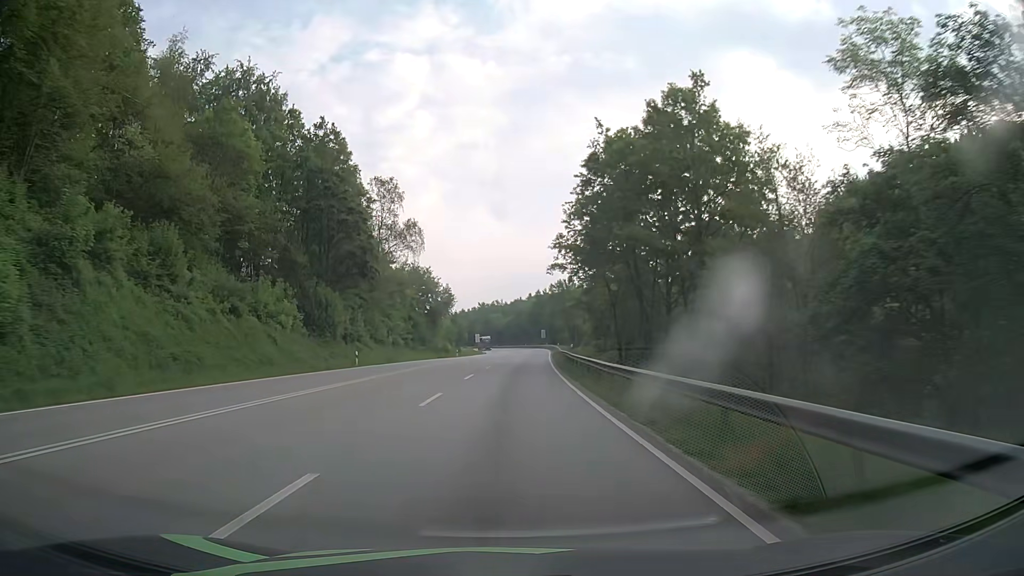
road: primary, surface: asphalt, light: Day
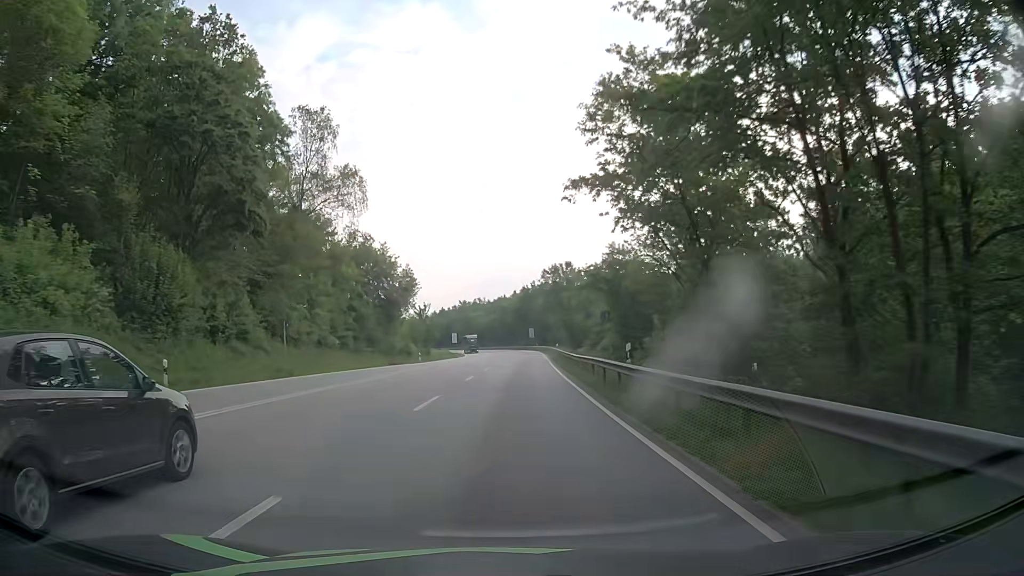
(+0.3, +24.9) m; +1°
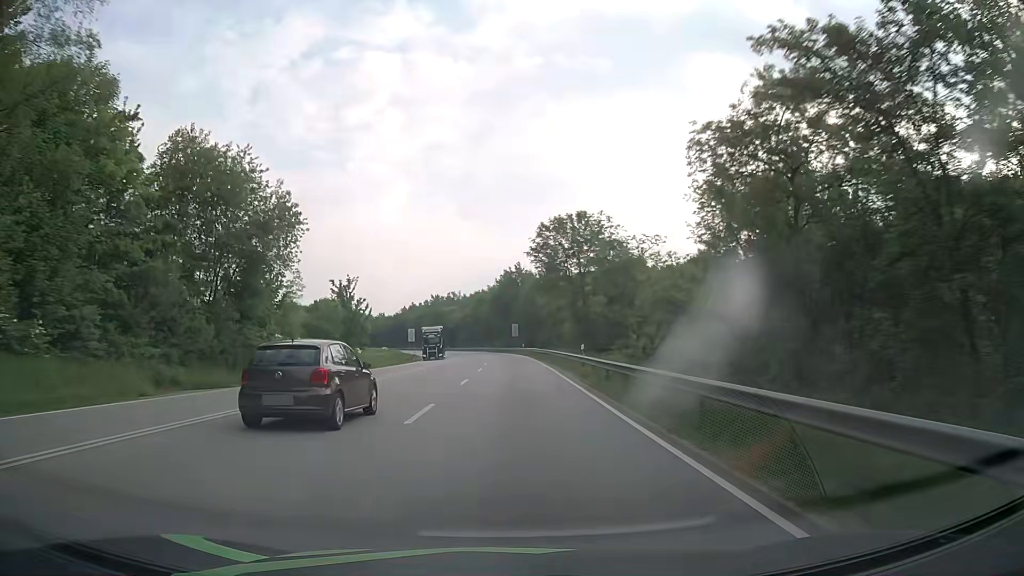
(+0.6, +37.5) m; +2°
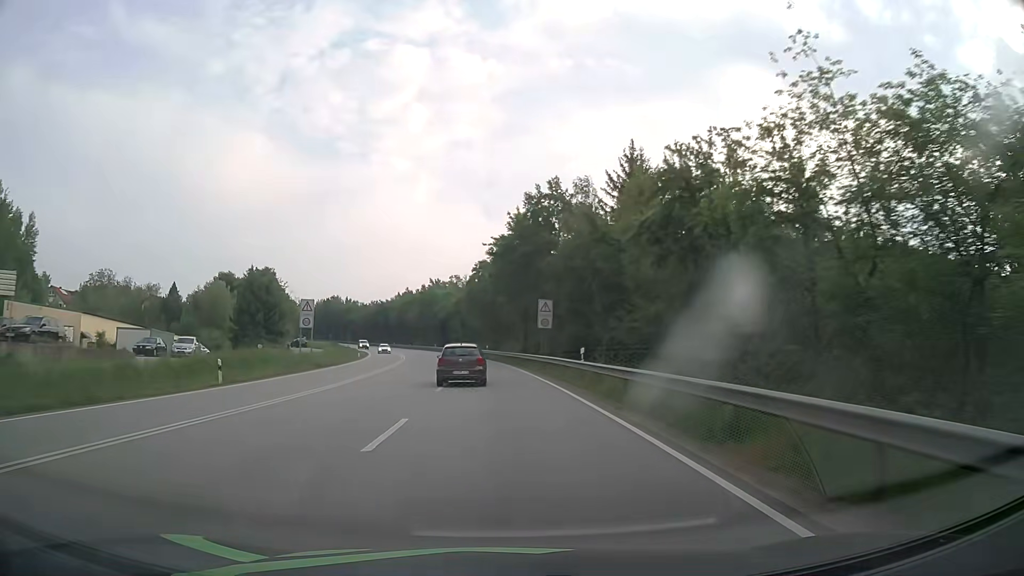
(-0.1, +62.4) m; -1°
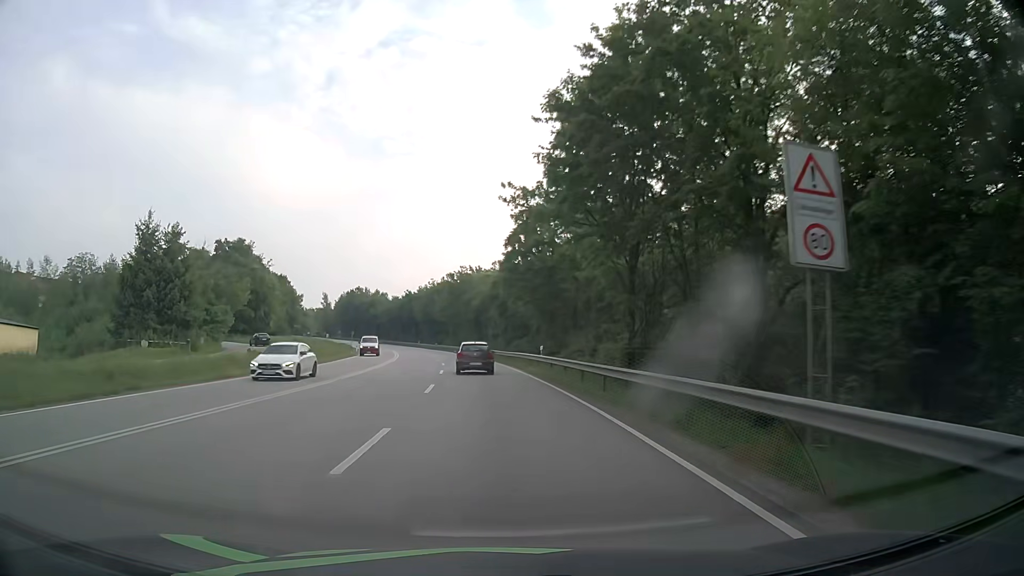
(-1.2, +37.5) m; -4°
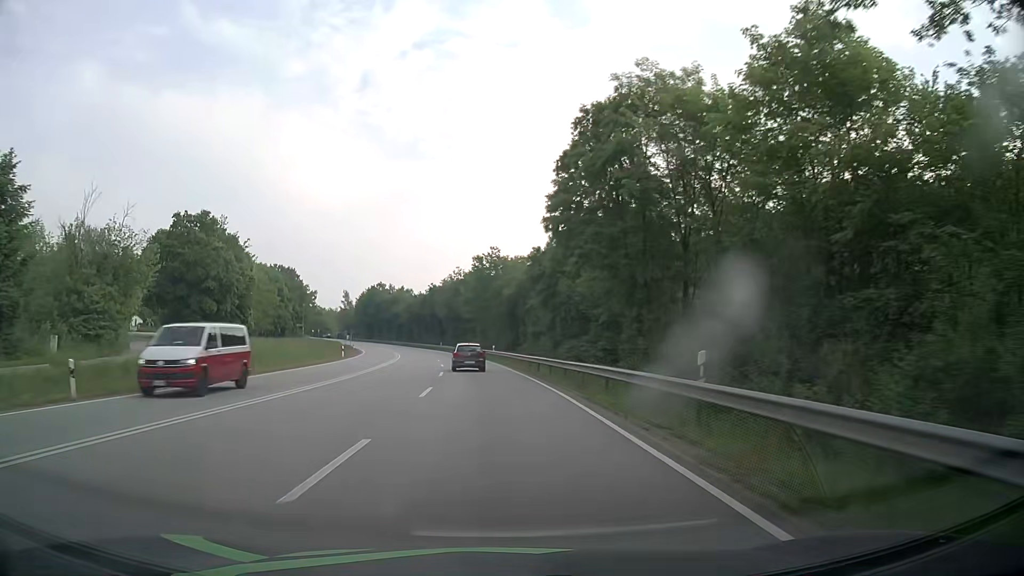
(-0.7, +25.0) m; -3°
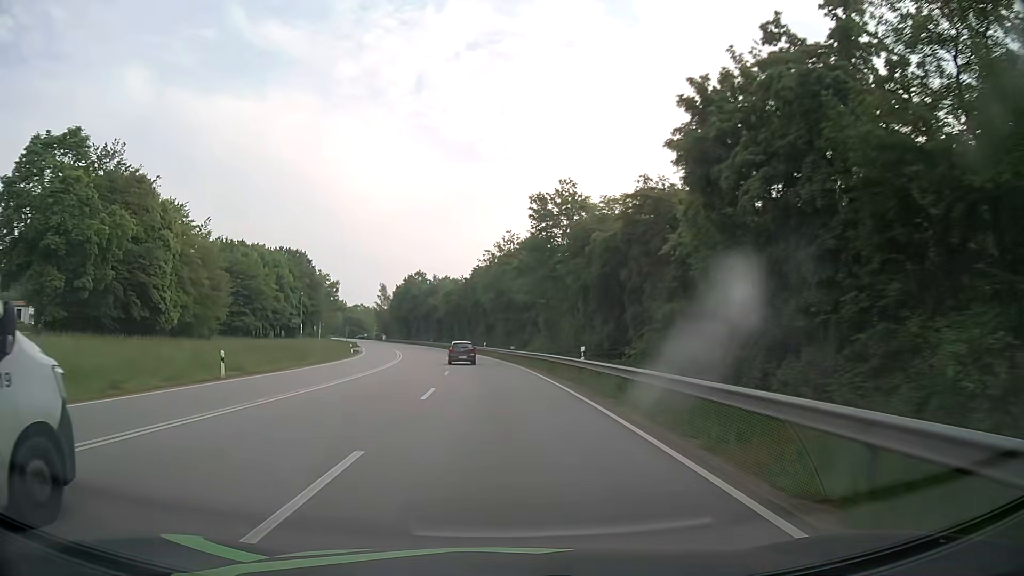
(-1.7, +37.4) m; -5°
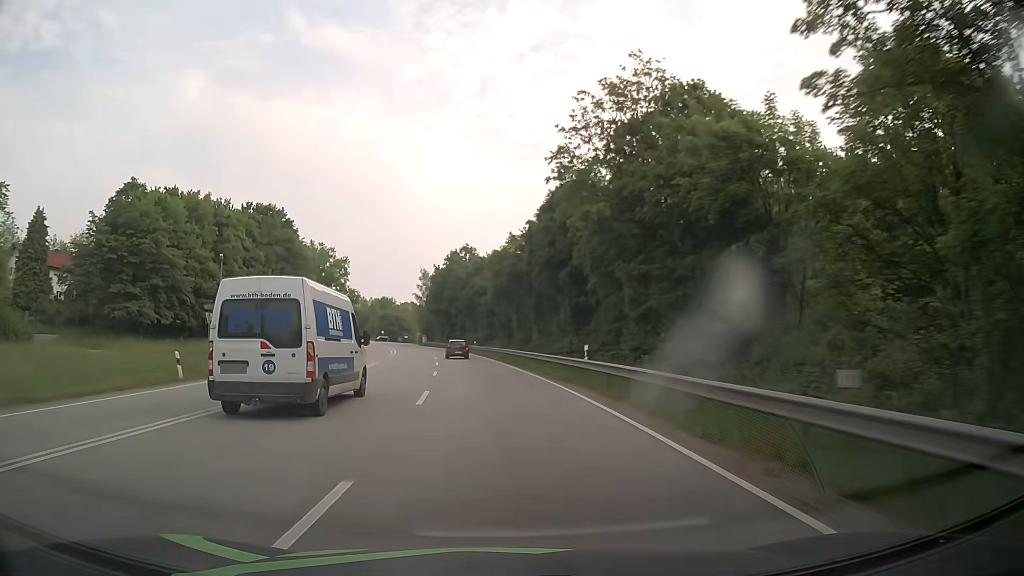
(-2.6, +49.9) m; -6°
(0, +10) (0, +20) (-1, +30) (-2, +40) (-3, +50) (-4, +60) (-6, +70) (-8, +80) (-9, +89) (-12, +99) m
